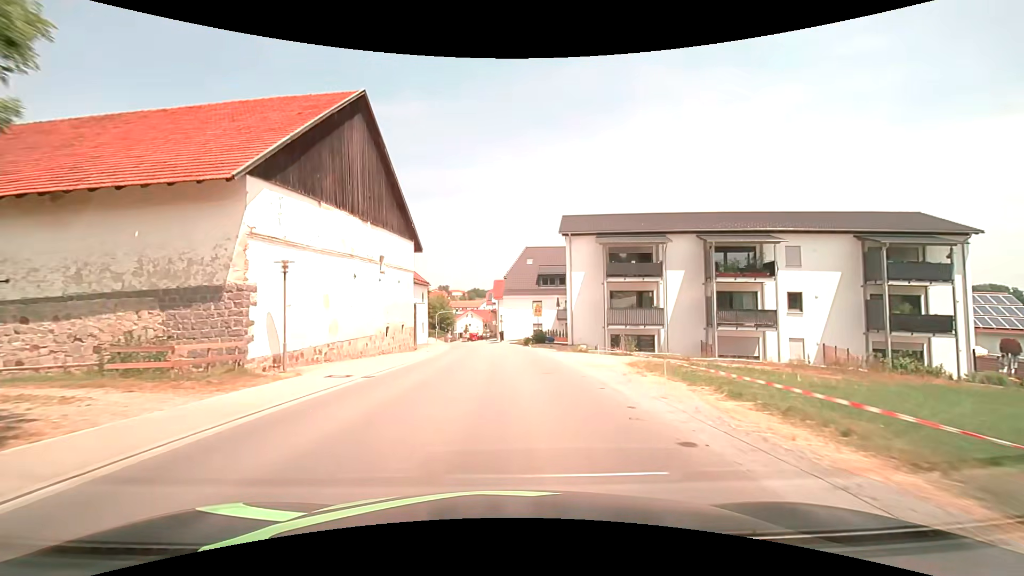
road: tertiary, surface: asphalt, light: Day
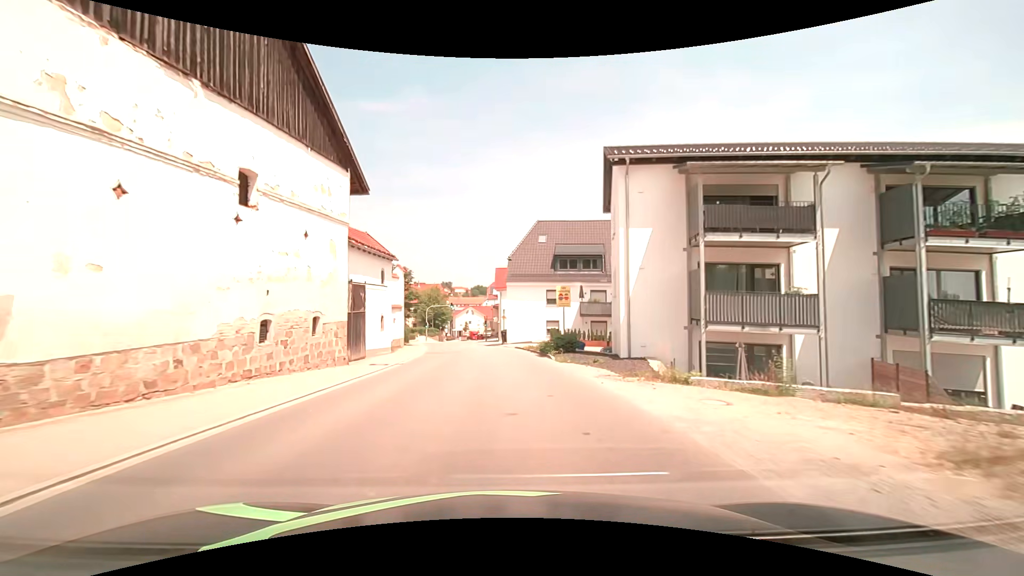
(-0.1, +15.4) m; -1°
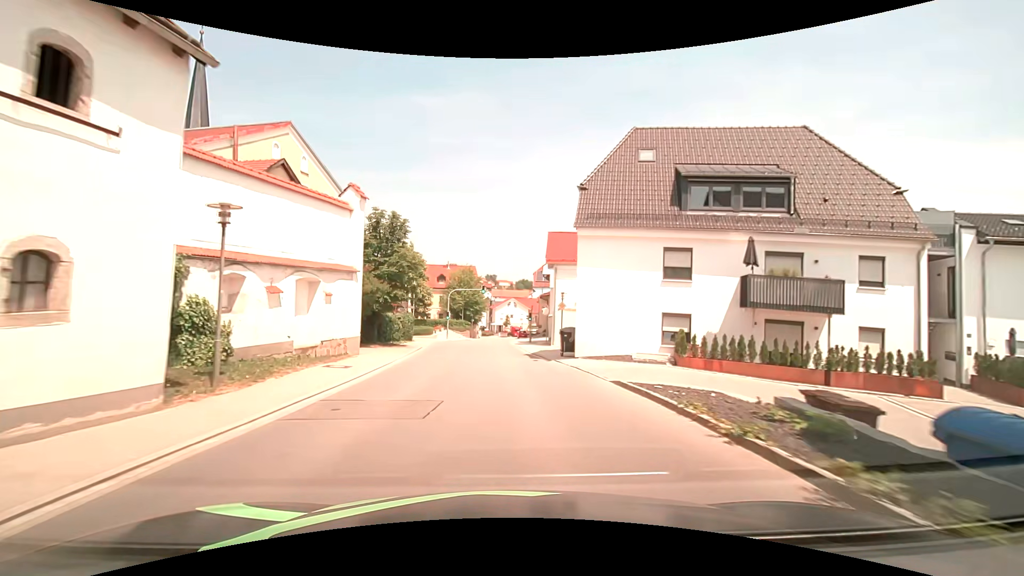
(-0.8, +22.9) m; -5°
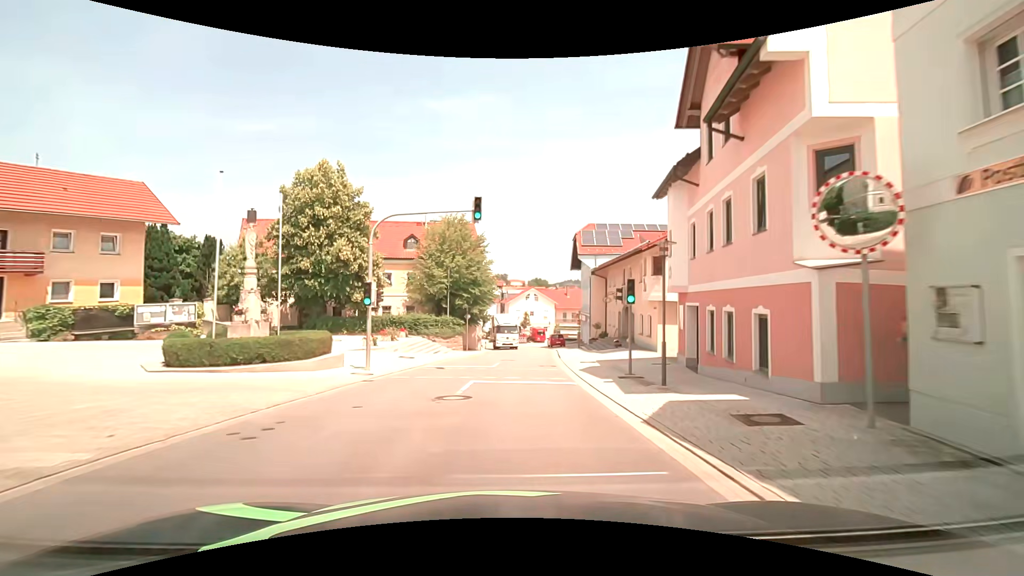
(-1.2, +38.4) m; -2°
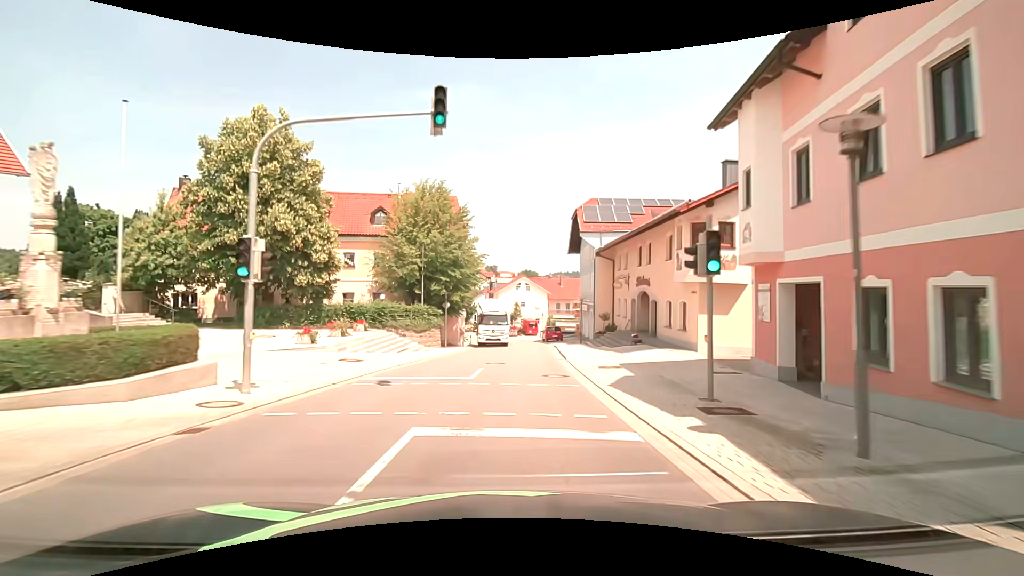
(+0.1, +7.6) m; +1°
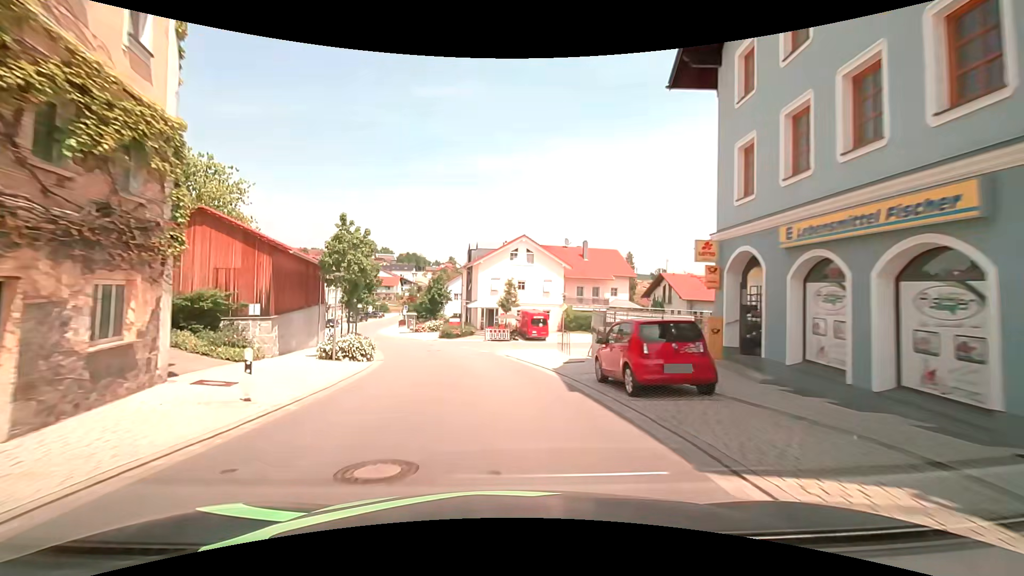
(+1.7, +38.0) m; +1°
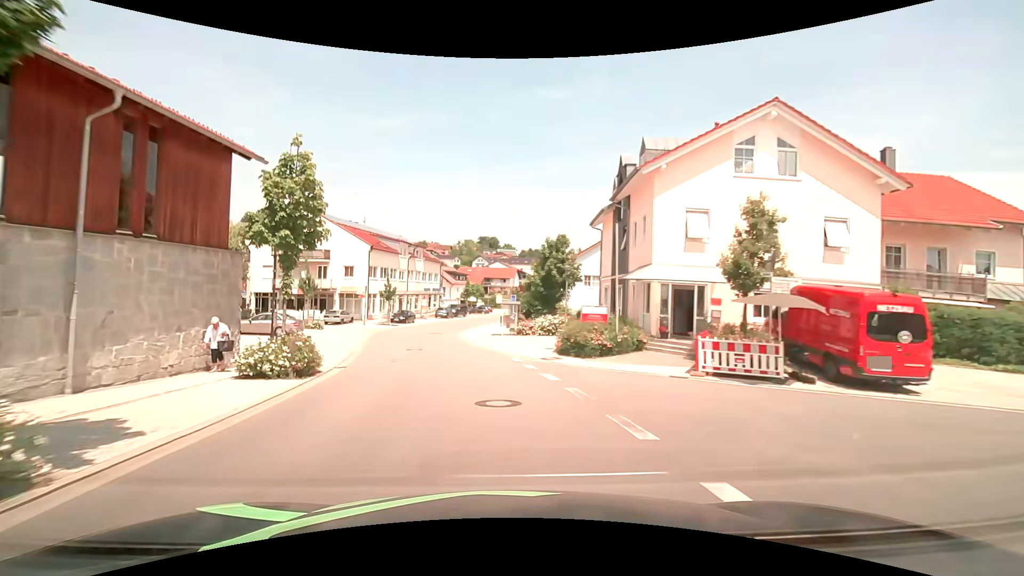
(-3.2, +30.1) m; -14°
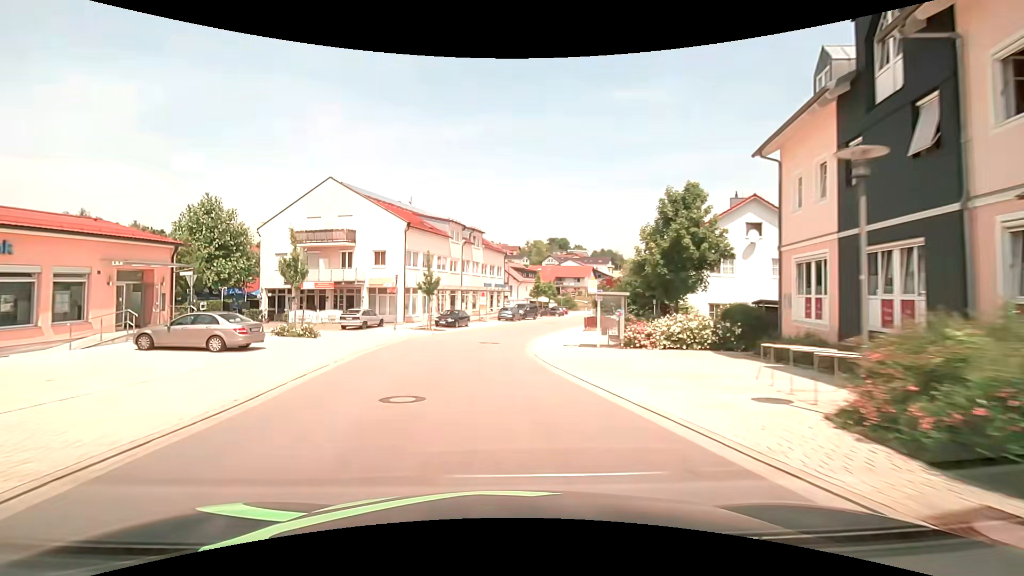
(-1.1, +15.1) m; -8°
(0, +10) (0, +20) (0, +30) (+1, +40) (+4, +50) (+7, +59) (+10, +69) (+13, +78) (+17, +87) (+21, +97) m
